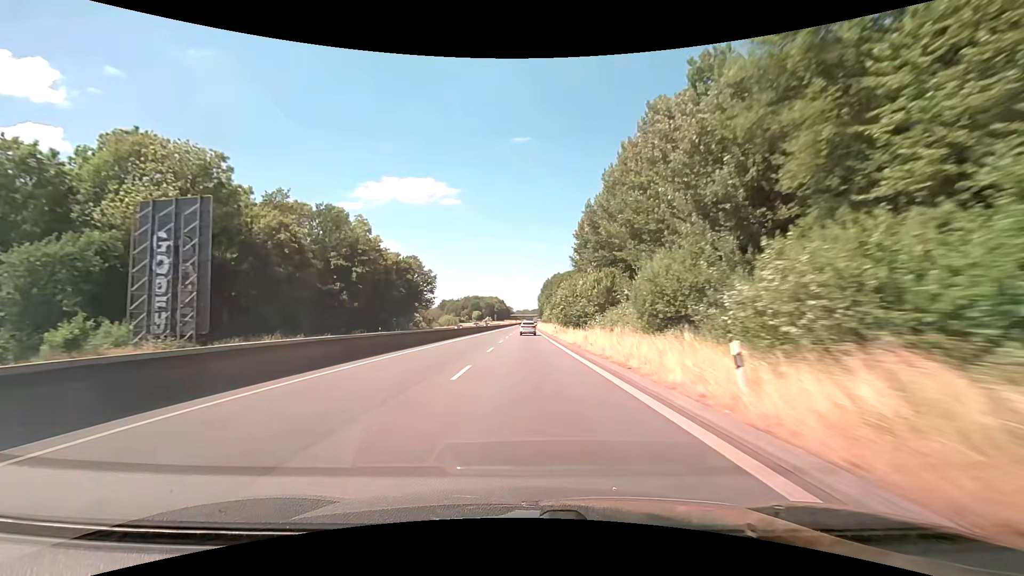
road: trunk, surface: asphalt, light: Day
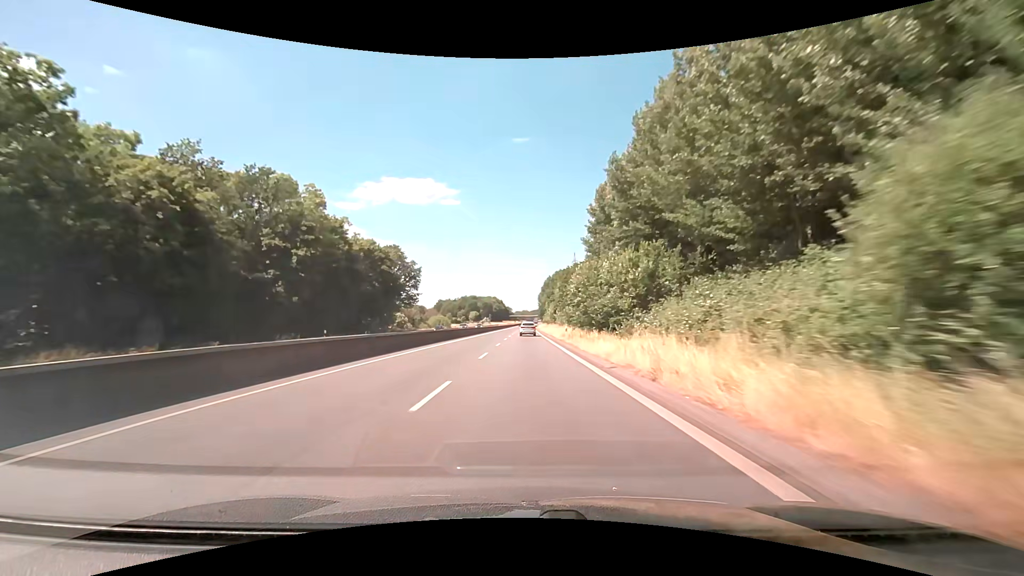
(0.0, +16.3) m; 0°
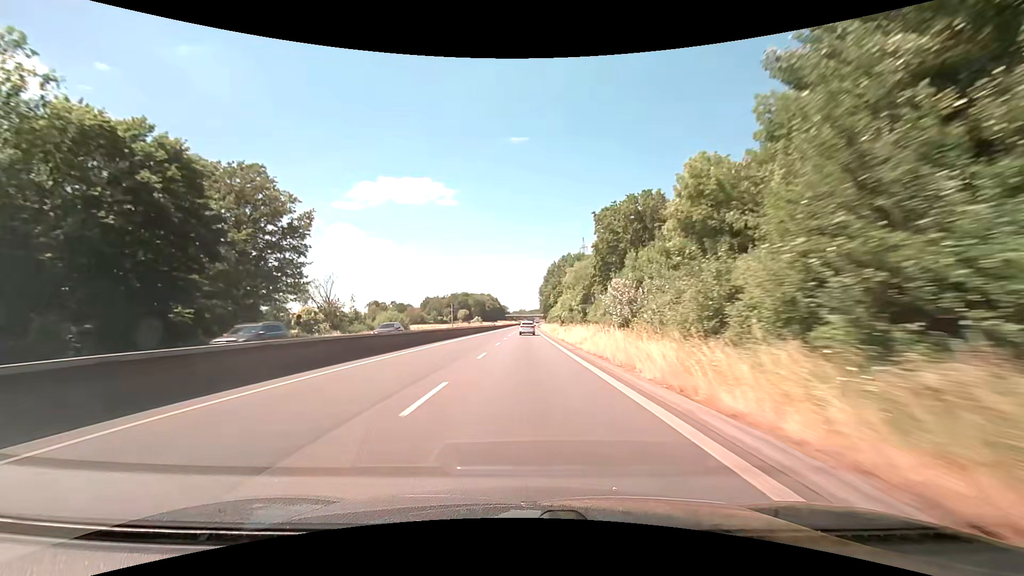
(+0.1, +48.7) m; 0°
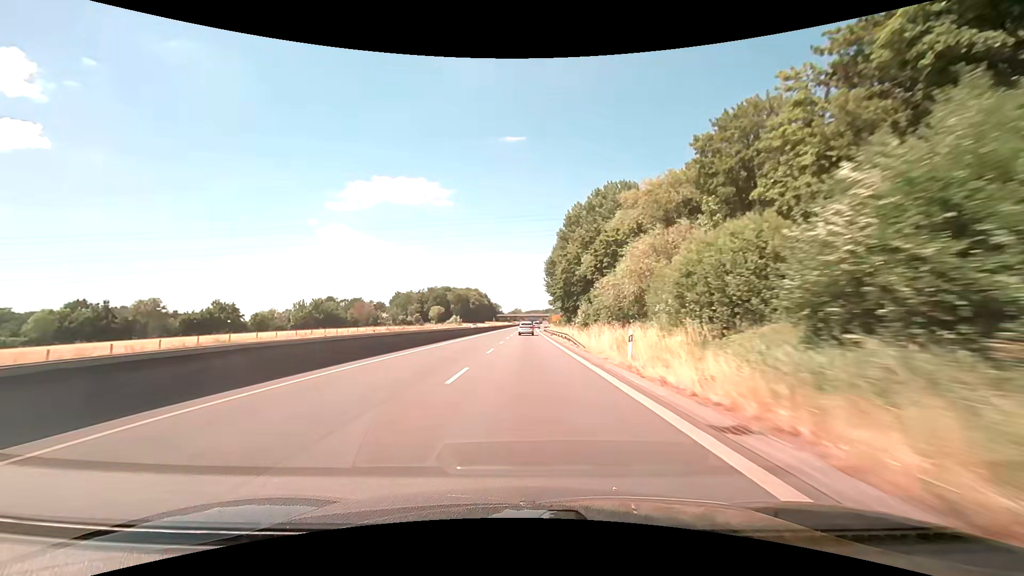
(0.0, +80.7) m; 0°
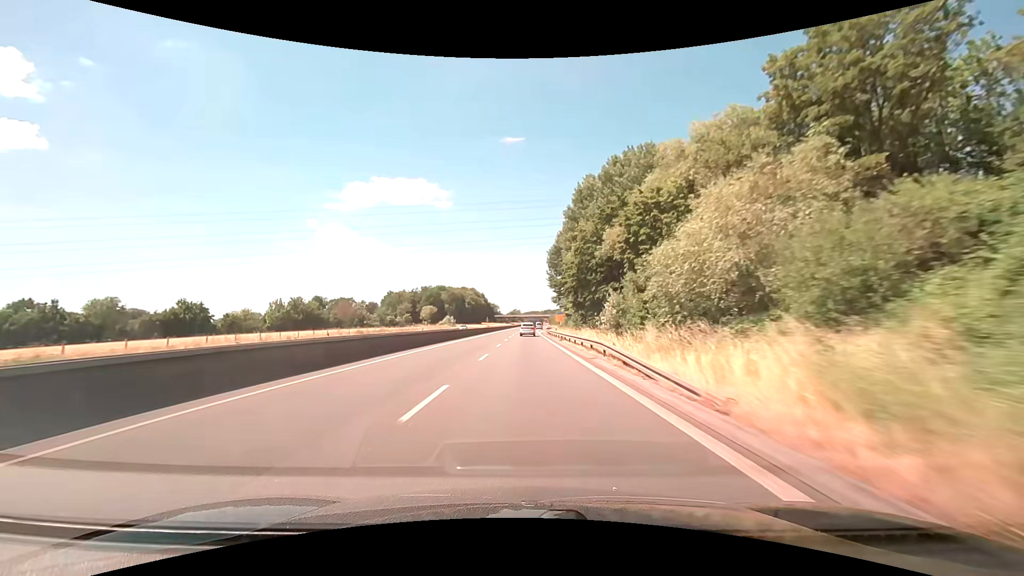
(0.0, +16.1) m; 0°
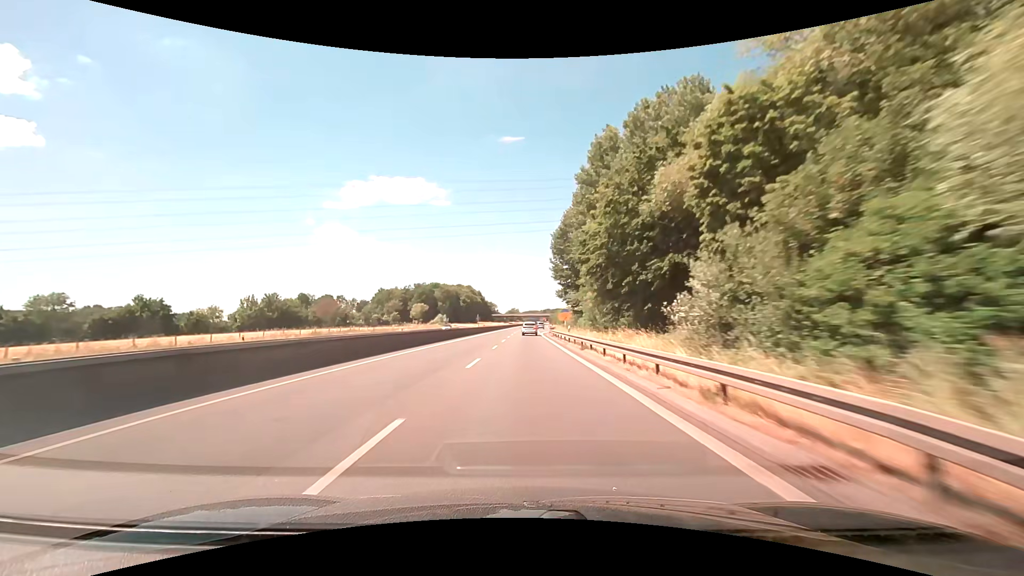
(0.0, +16.1) m; 0°
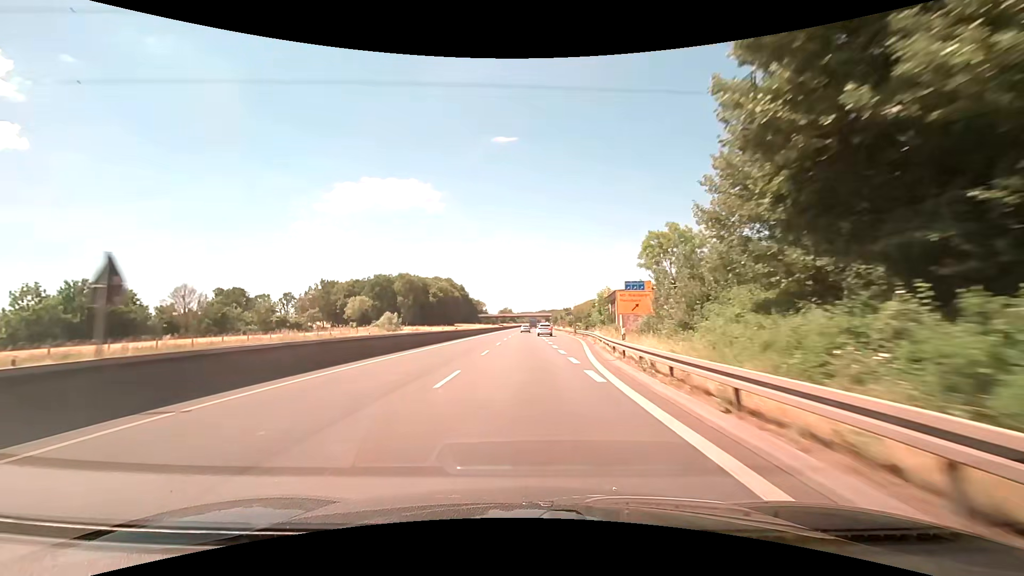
(+0.4, +64.4) m; +1°
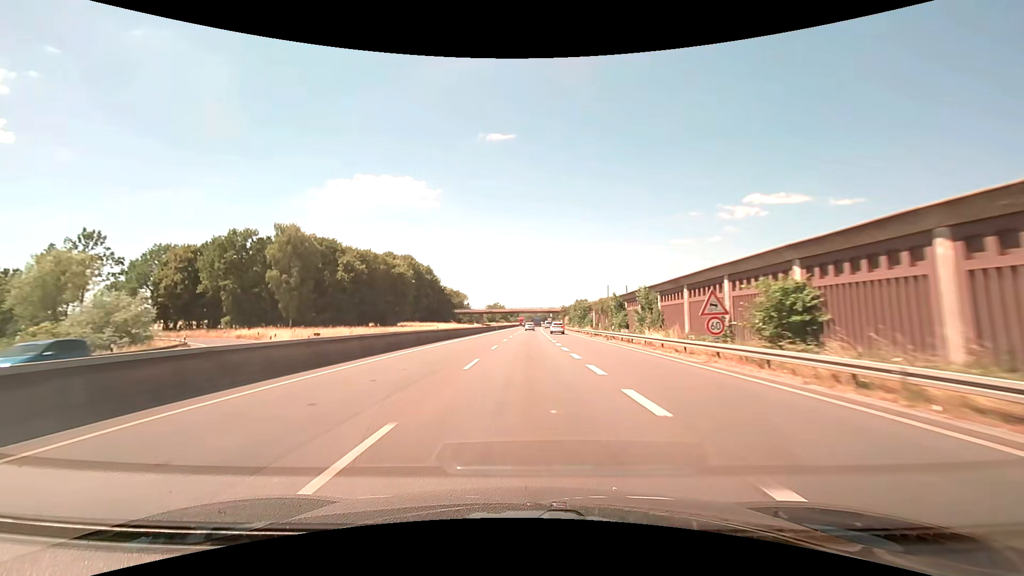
(+0.5, +80.6) m; +1°
(0, +10) (0, +20) (0, +30) (0, +40) (0, +50) (+1, +60) (+1, +70) (+1, +80) (+1, +90) (+2, +100) m
